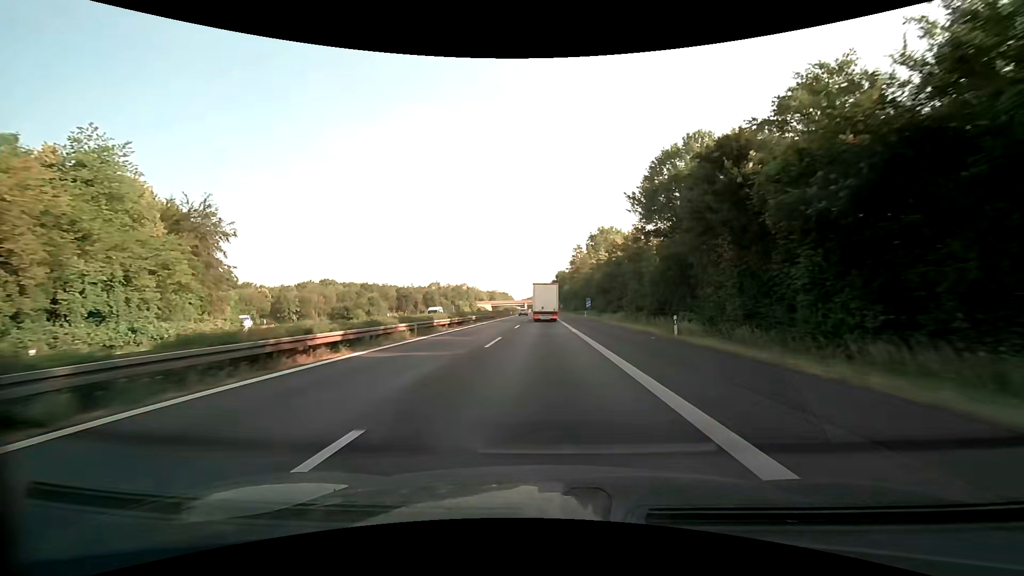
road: motorway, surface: asphalt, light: Day
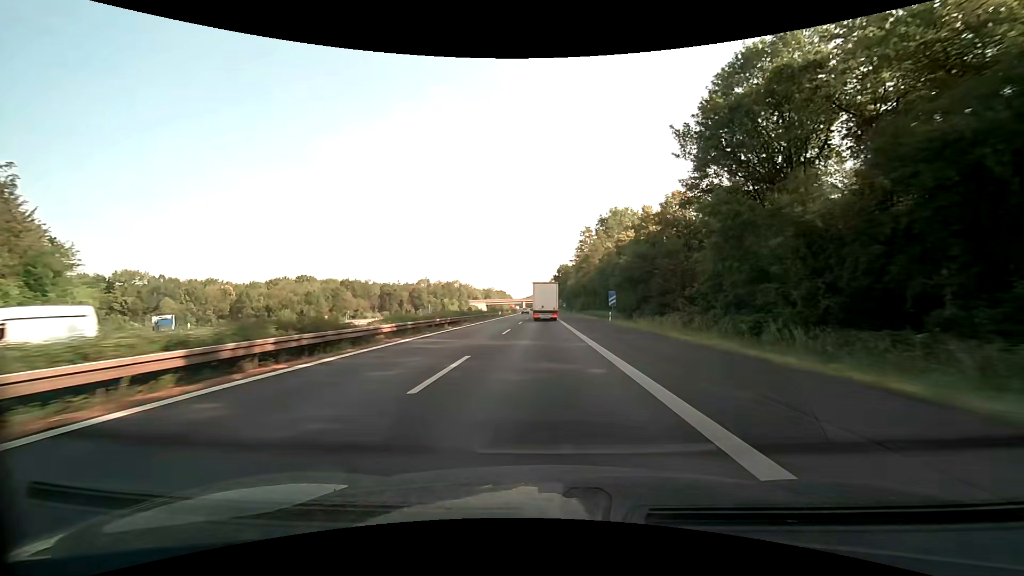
(0.0, +27.7) m; 0°
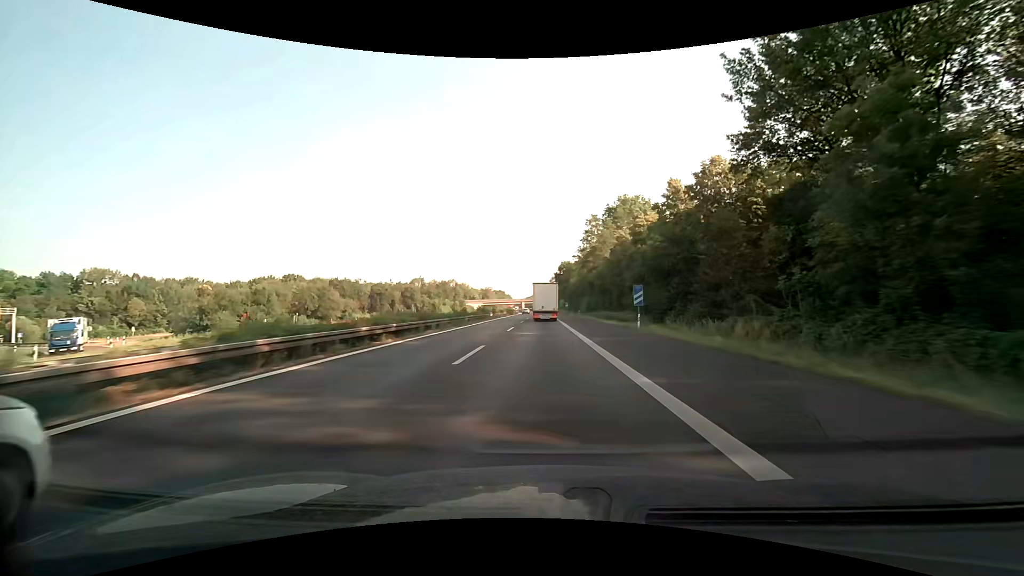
(0.0, +13.9) m; 0°
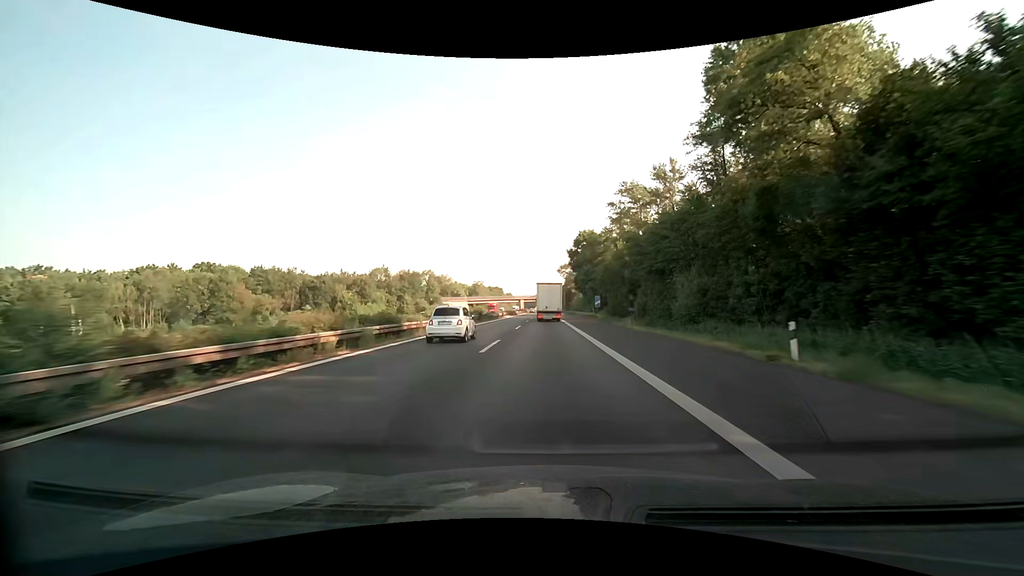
(-0.4, +69.1) m; -1°
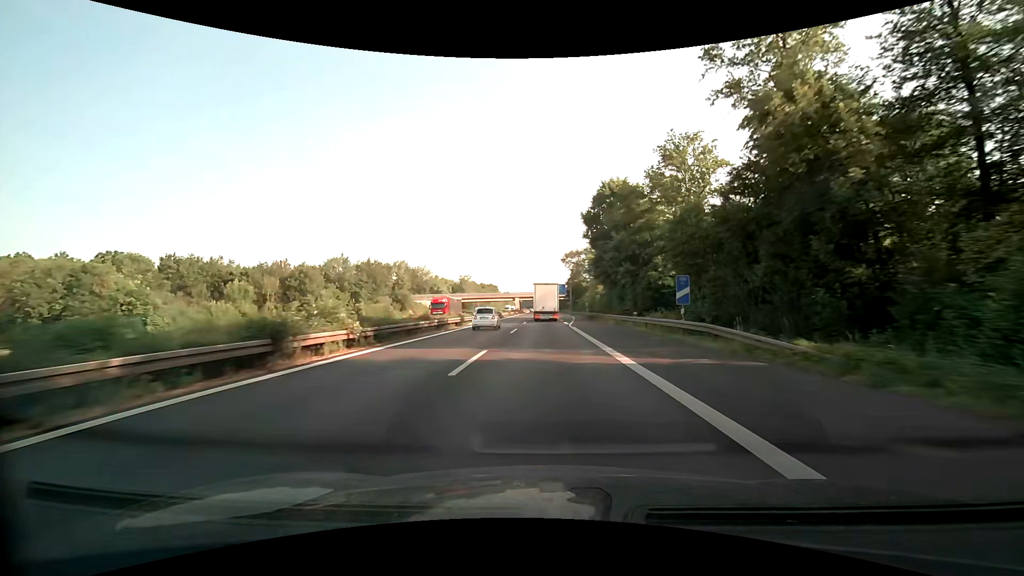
(+0.1, +41.3) m; 0°
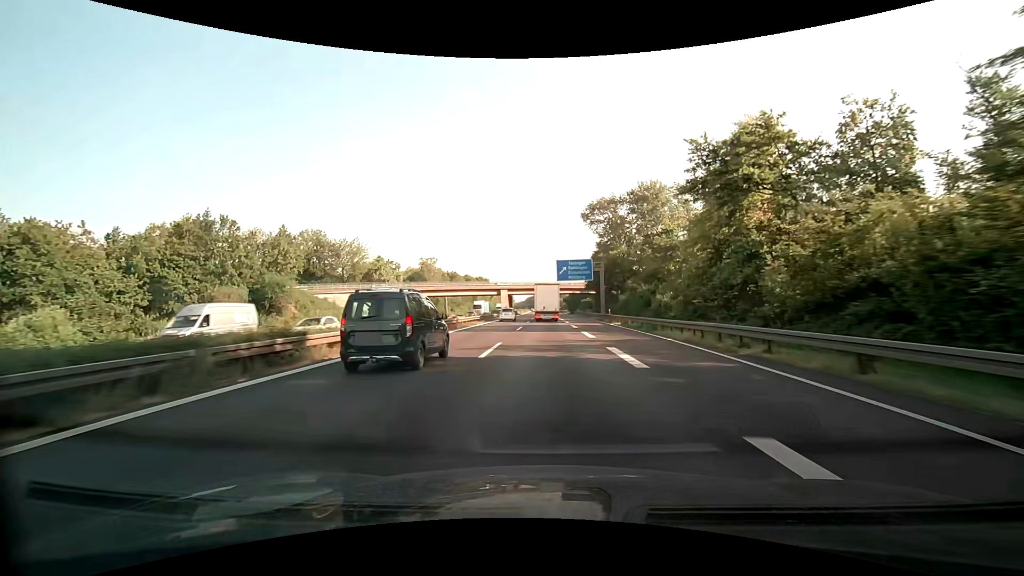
(-0.1, +68.6) m; -1°
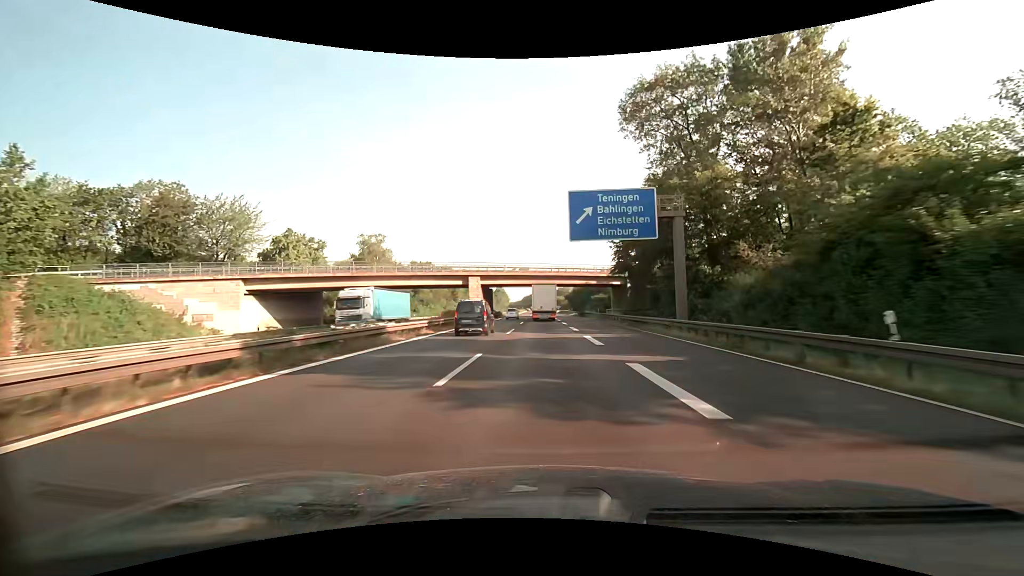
(+0.3, +41.1) m; +1°
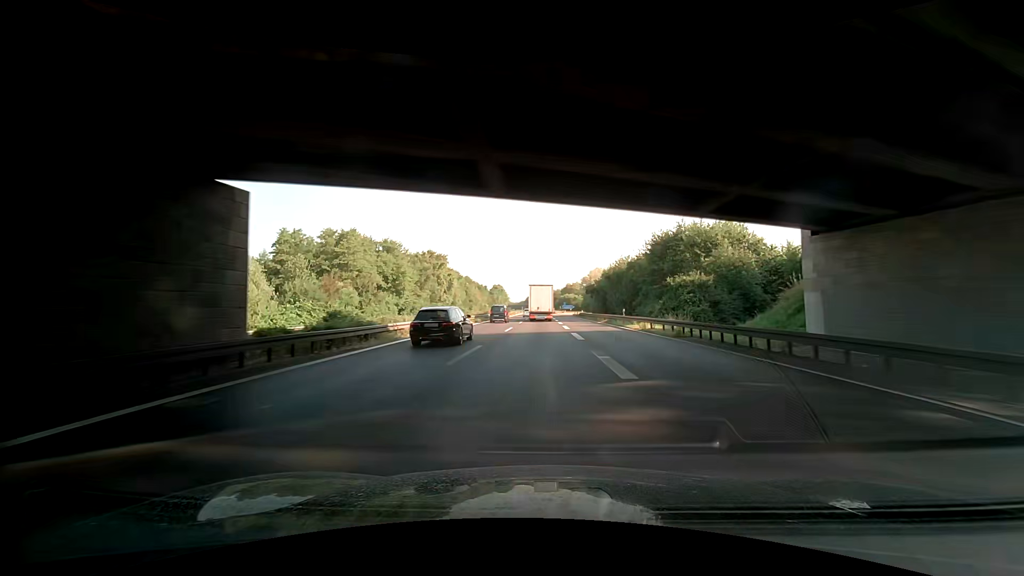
(-0.4, +68.5) m; -1°
(0, +10) (0, +20) (0, +30) (0, +40) (0, +50) (0, +60) (0, +70) (0, +80) (0, +90) (-1, +100) m
